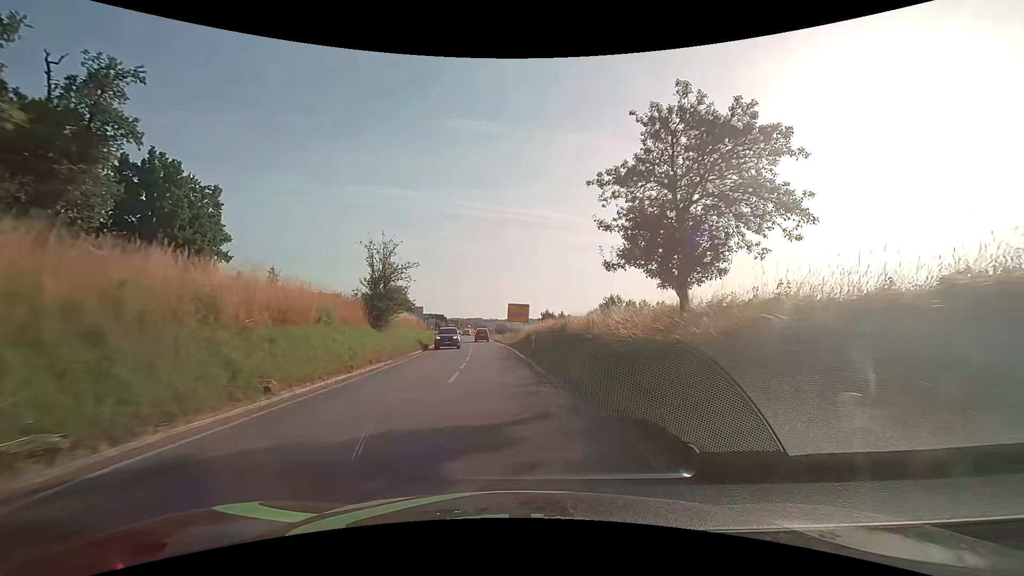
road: secondary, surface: asphalt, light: Day
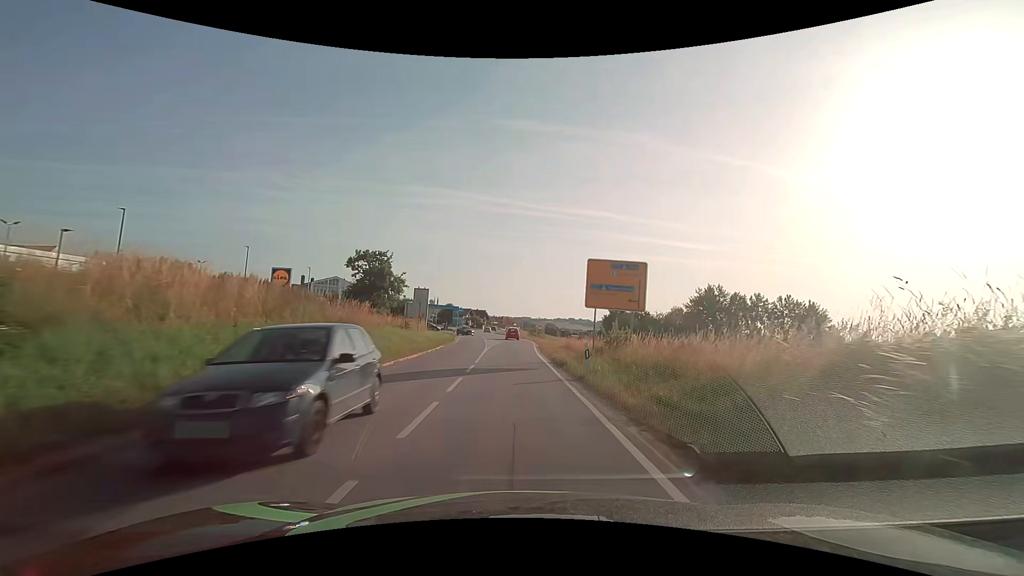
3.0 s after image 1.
(-1.8, +38.4) m; -5°
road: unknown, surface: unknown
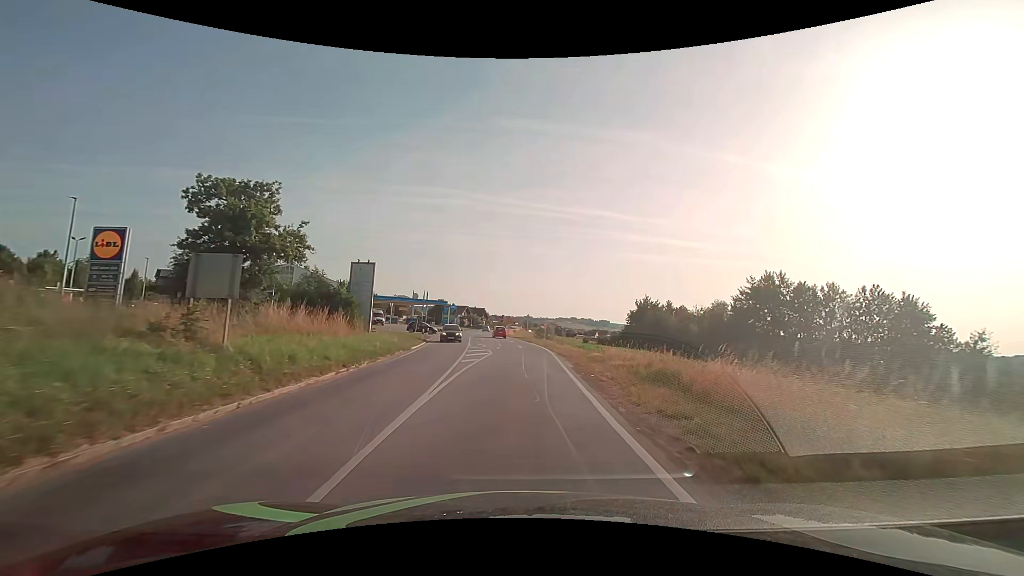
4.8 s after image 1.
(-0.2, +23.0) m; 0°
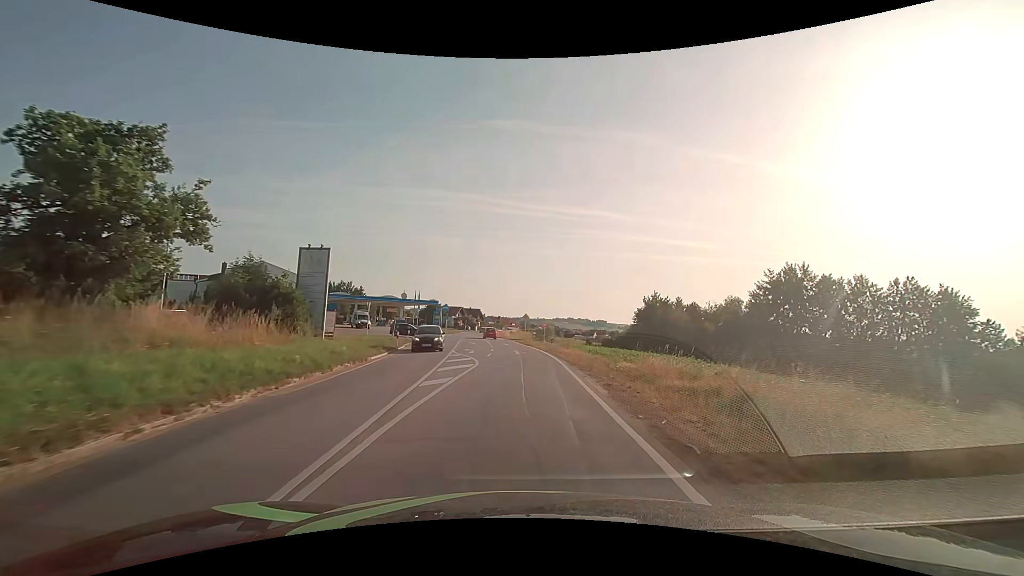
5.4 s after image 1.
(0.0, +7.6) m; +1°
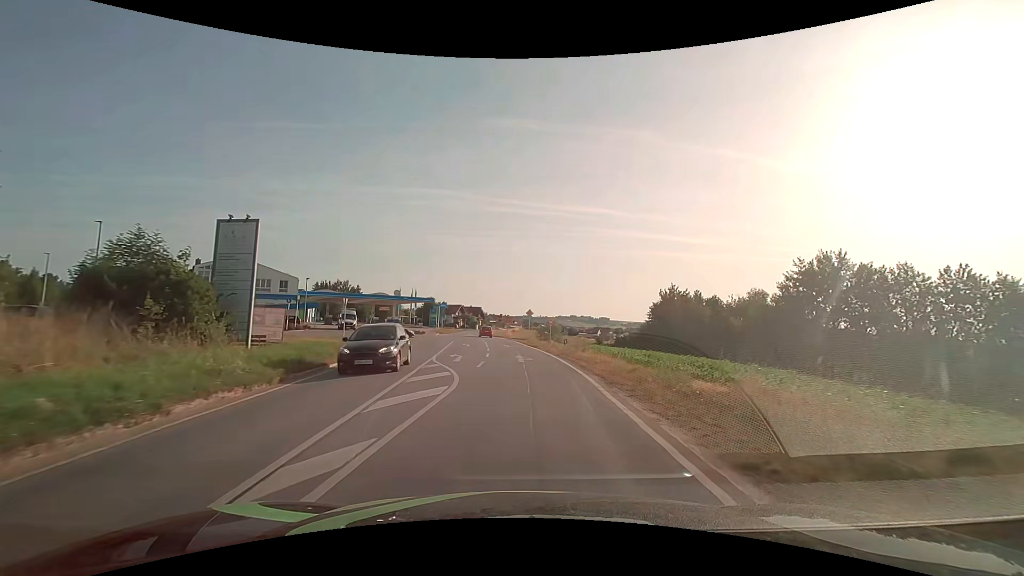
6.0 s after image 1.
(0.0, +7.6) m; 0°
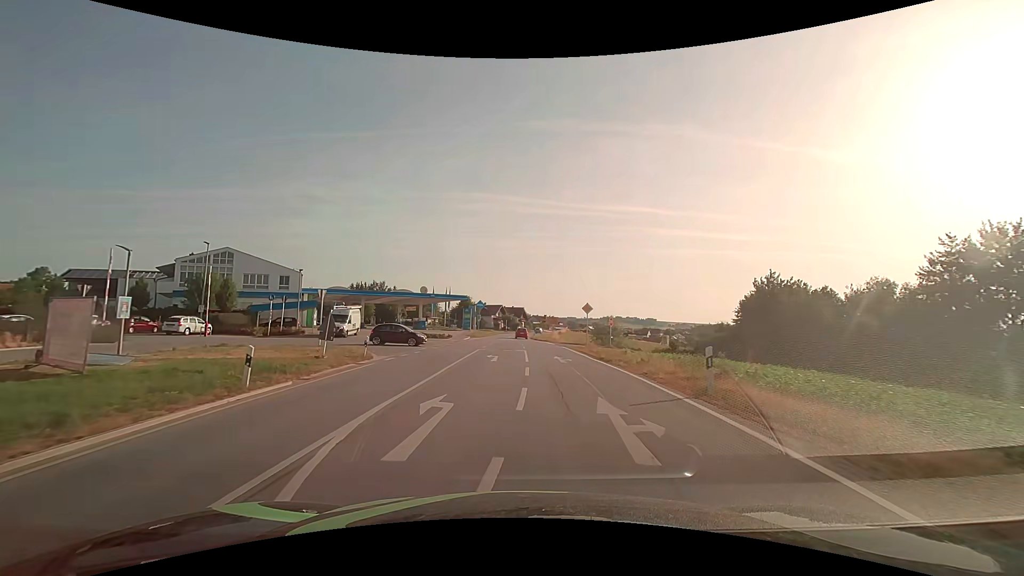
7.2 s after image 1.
(-0.6, +14.4) m; -5°
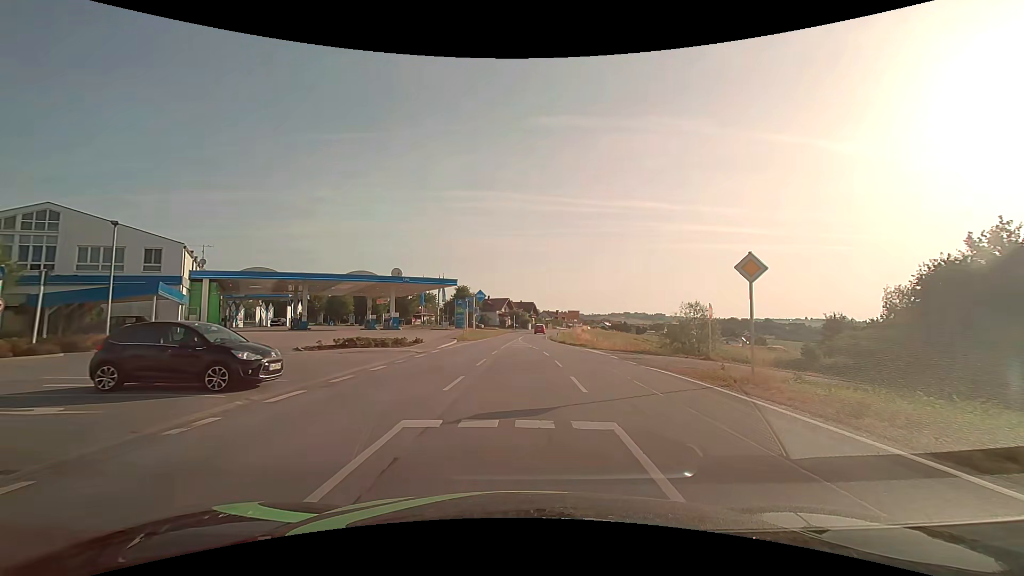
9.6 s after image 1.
(-0.8, +23.5) m; -1°
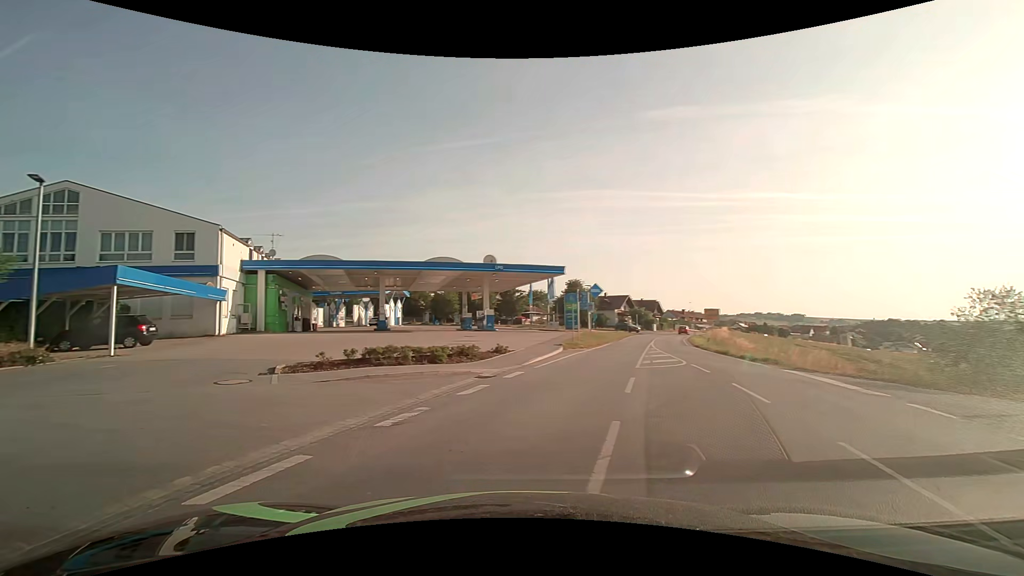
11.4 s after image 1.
(-0.5, +11.8) m; -12°
